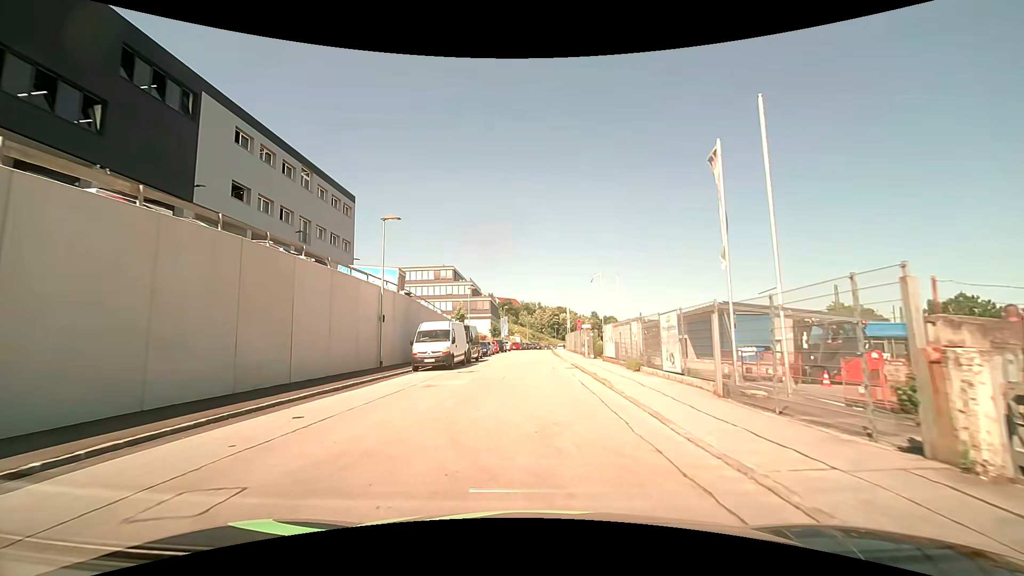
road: residential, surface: asphalt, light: Day
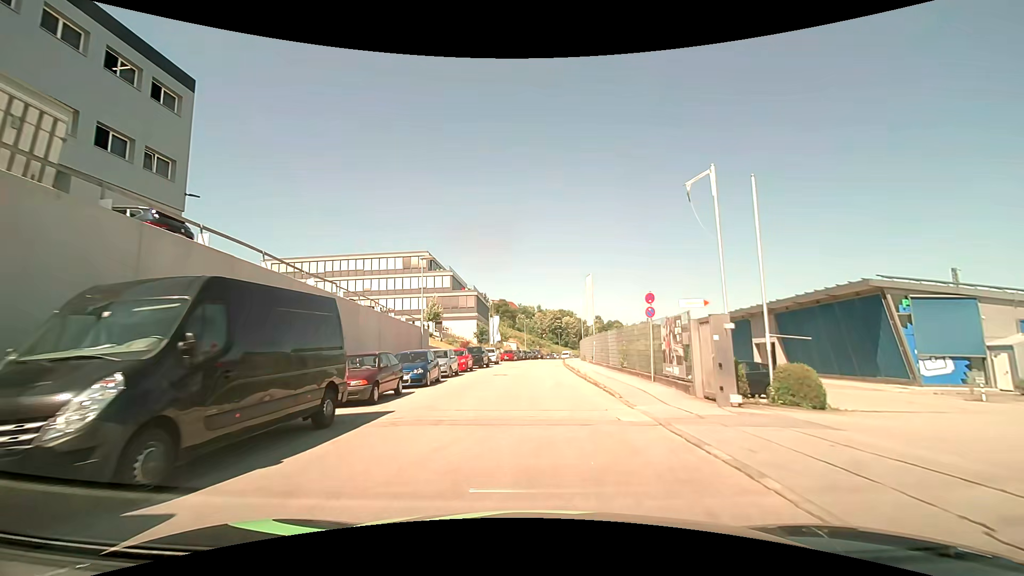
(-0.1, +26.3) m; 0°
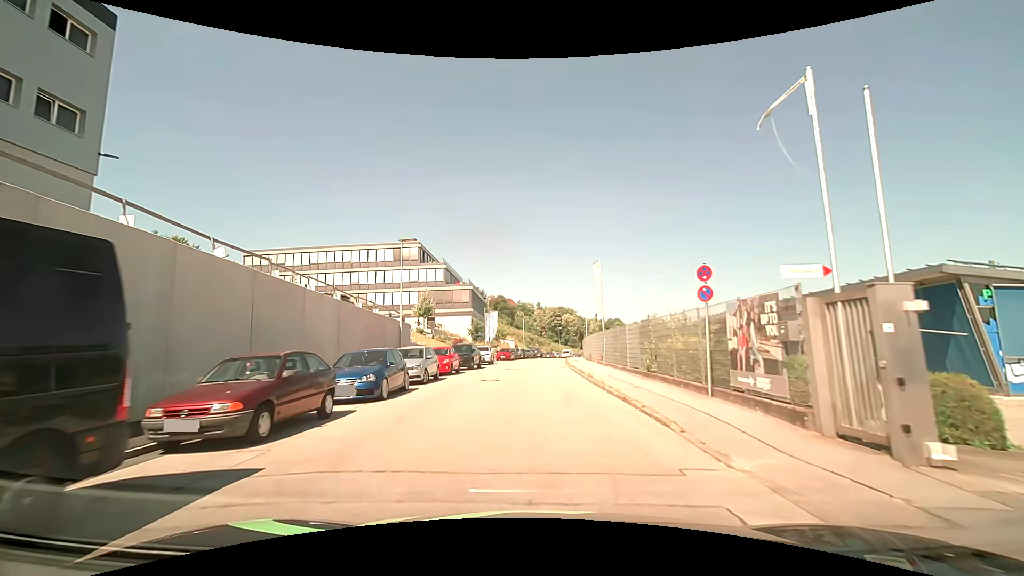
(0.0, +5.6) m; 0°
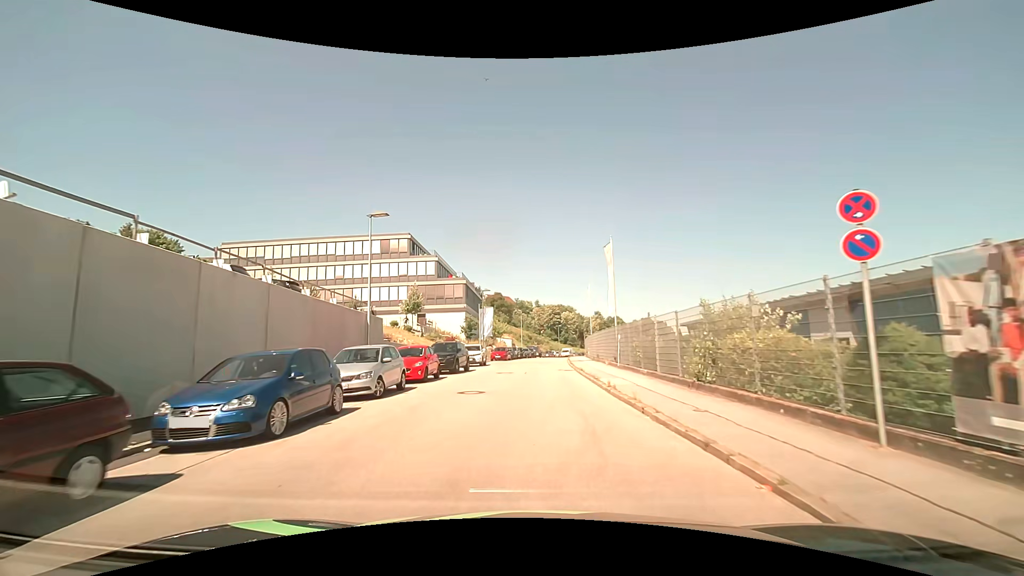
(0.0, +5.7) m; 0°
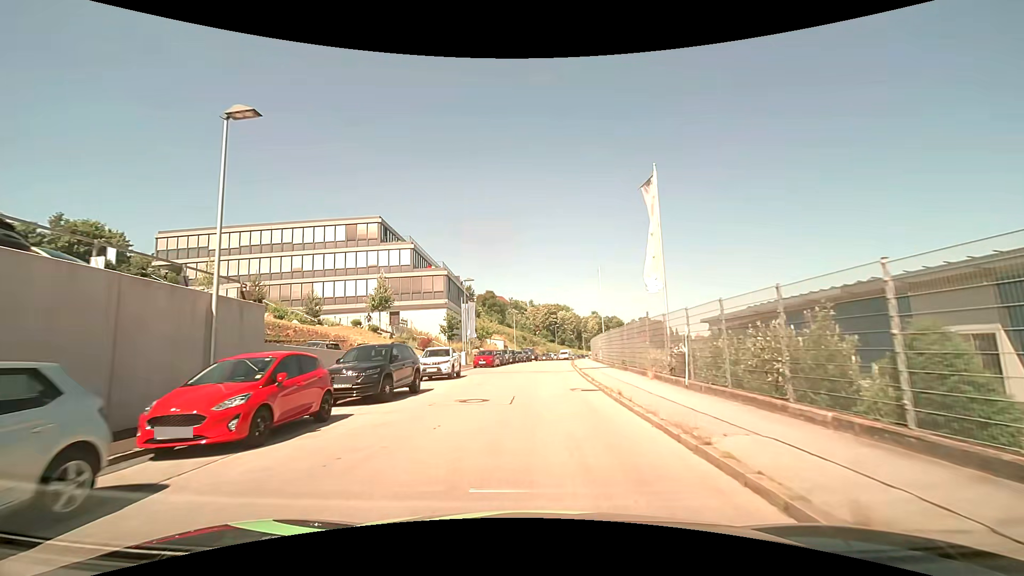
(0.0, +11.5) m; +1°
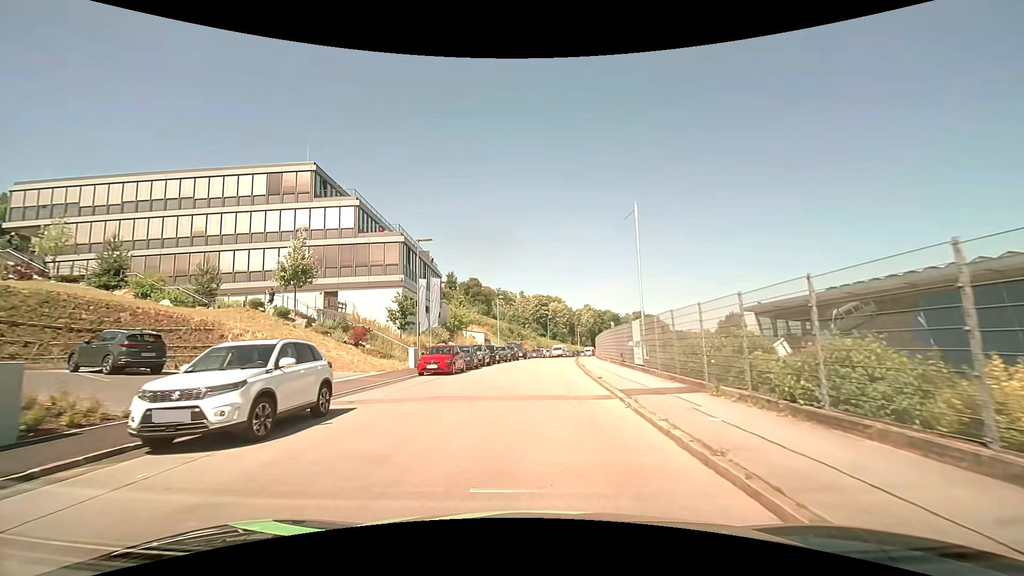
(+0.1, +16.2) m; +1°
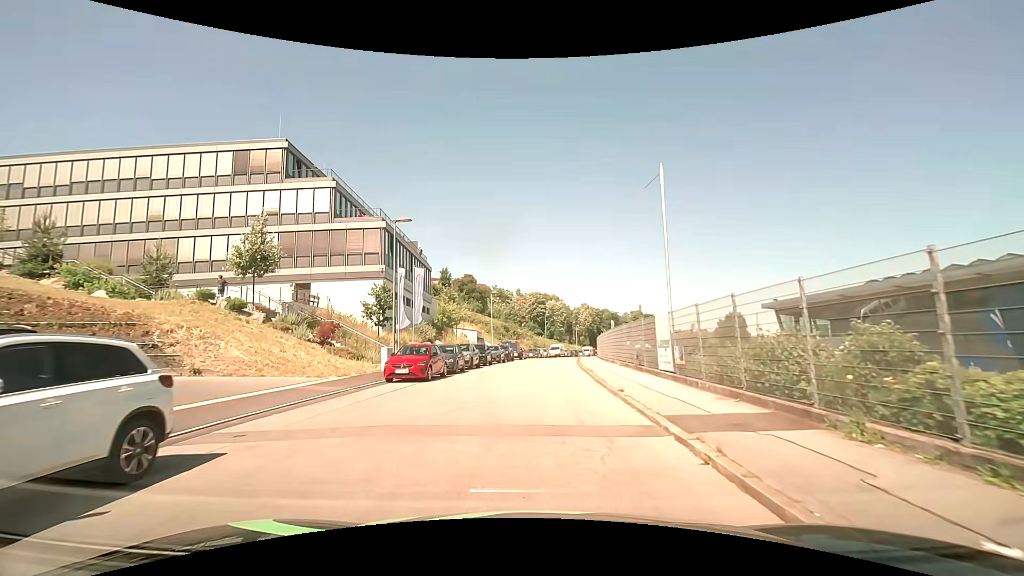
(0.0, +4.7) m; +1°
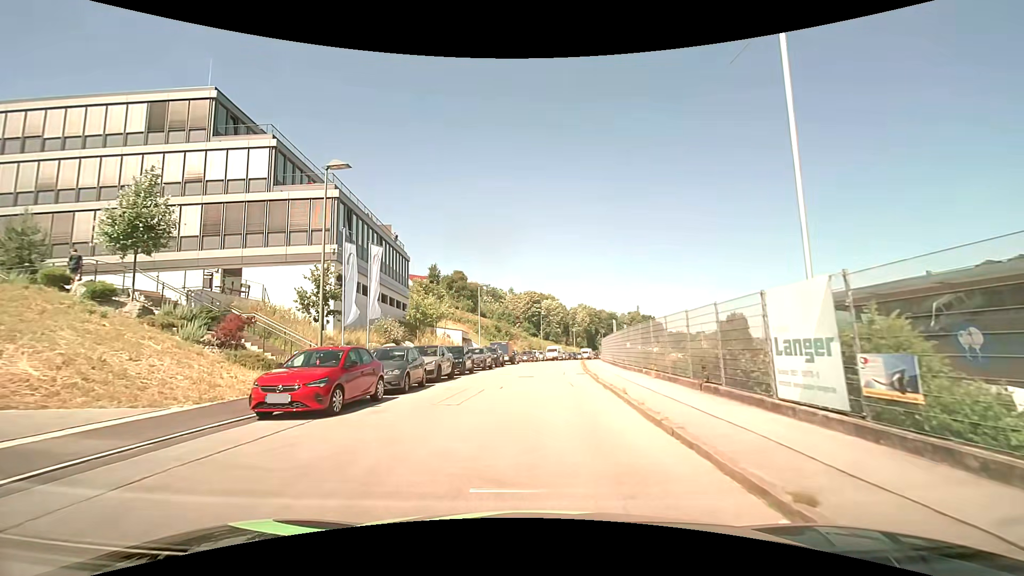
(0.0, +8.6) m; +1°
(0, +10) (0, +20) (+1, +30) (+1, +40) (+2, +50) (+3, +60) (+5, +70) (+7, +80) (+9, +89) (+11, +99) m
